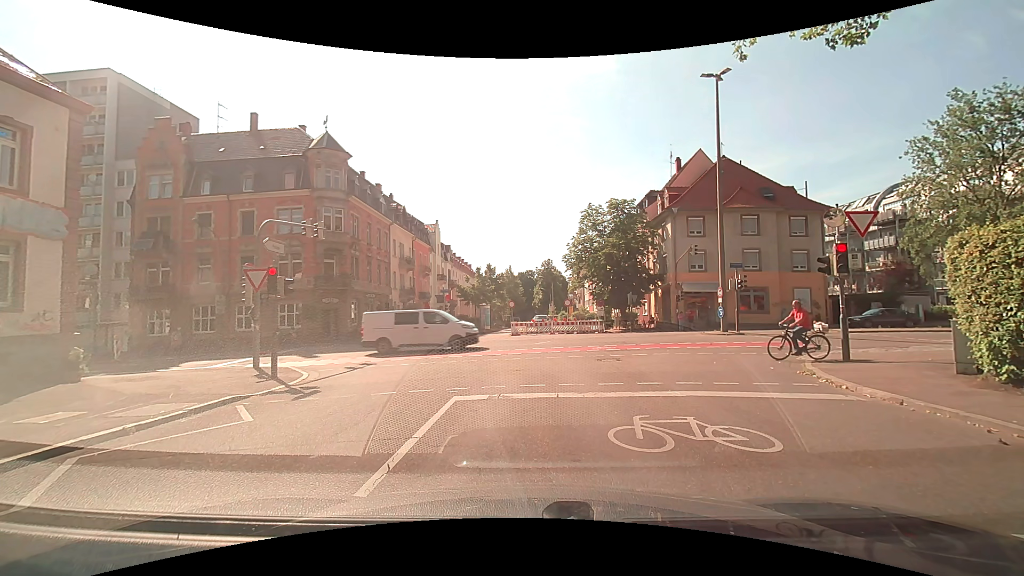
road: residential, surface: asphalt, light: Day
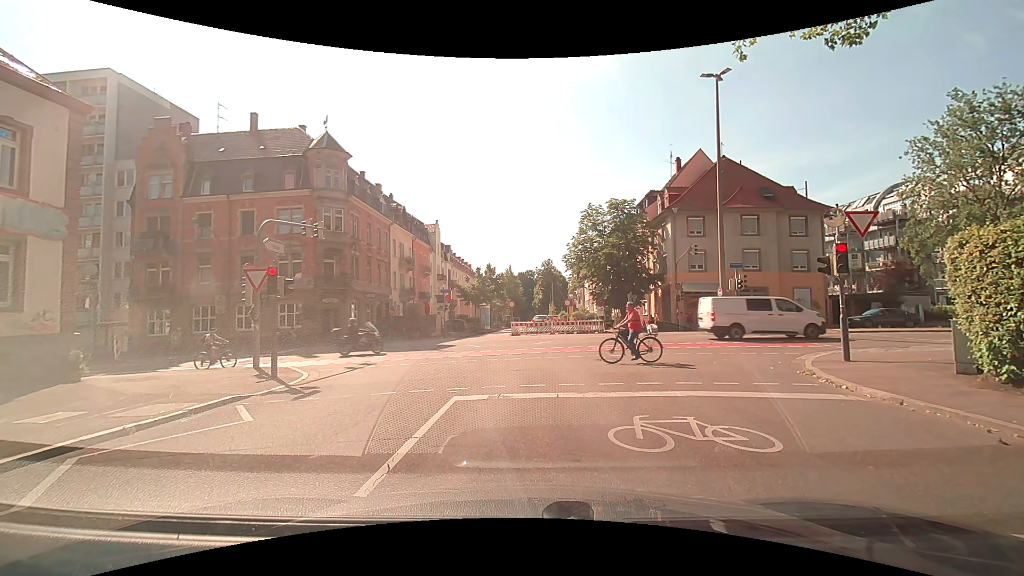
(0.0, 0.0) m; 0°
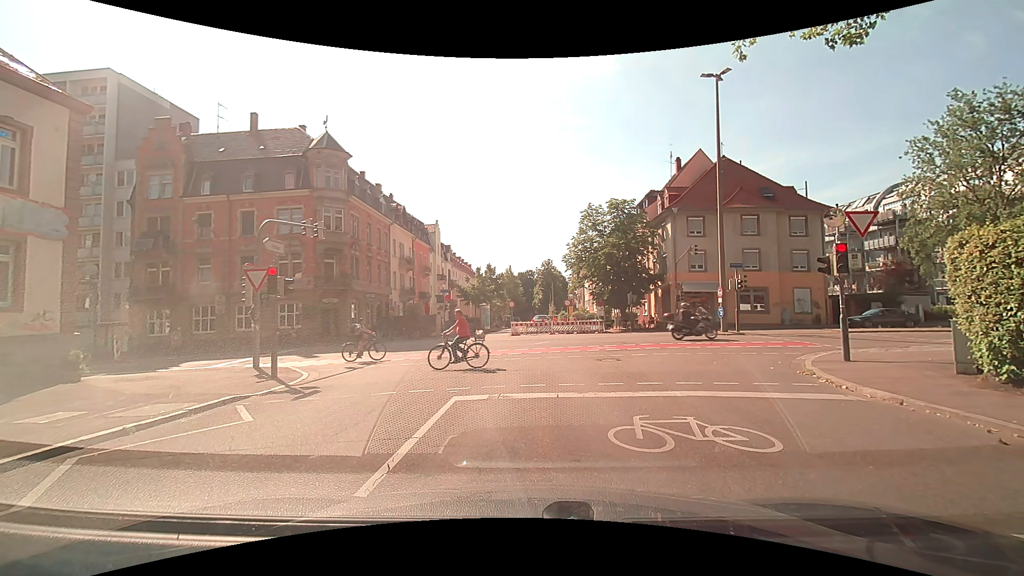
(0.0, 0.0) m; 0°
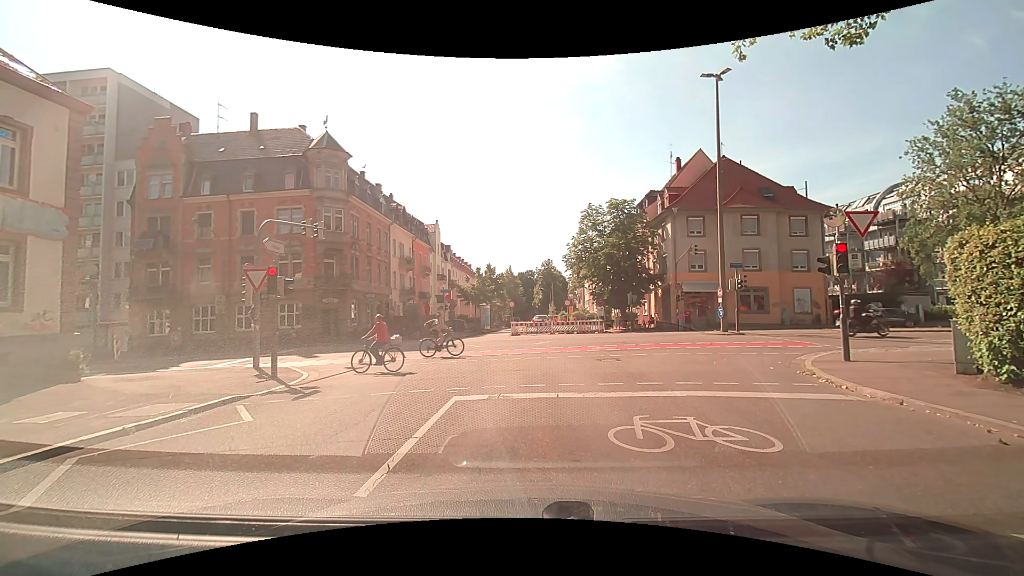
(0.0, 0.0) m; 0°
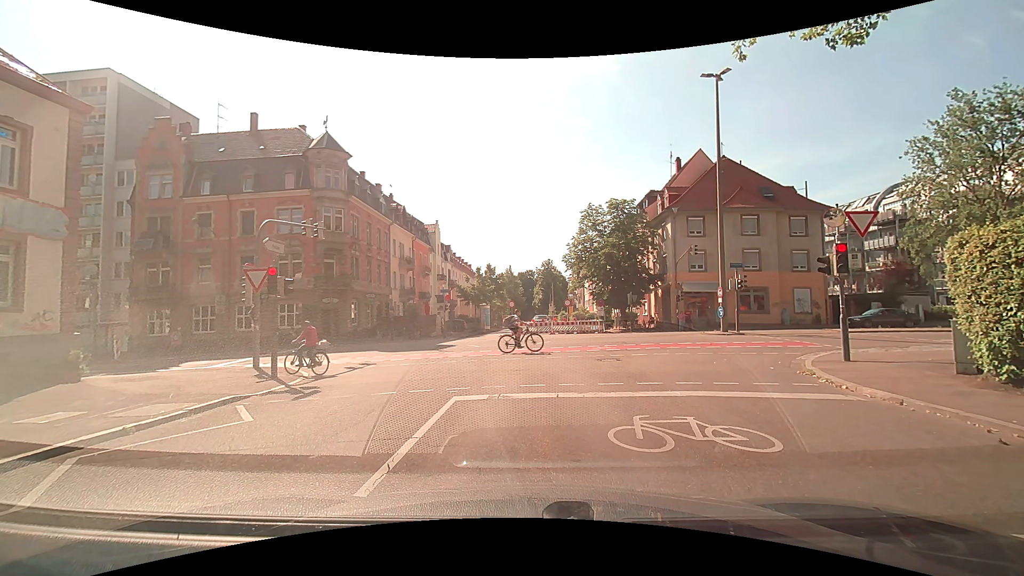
(0.0, 0.0) m; 0°
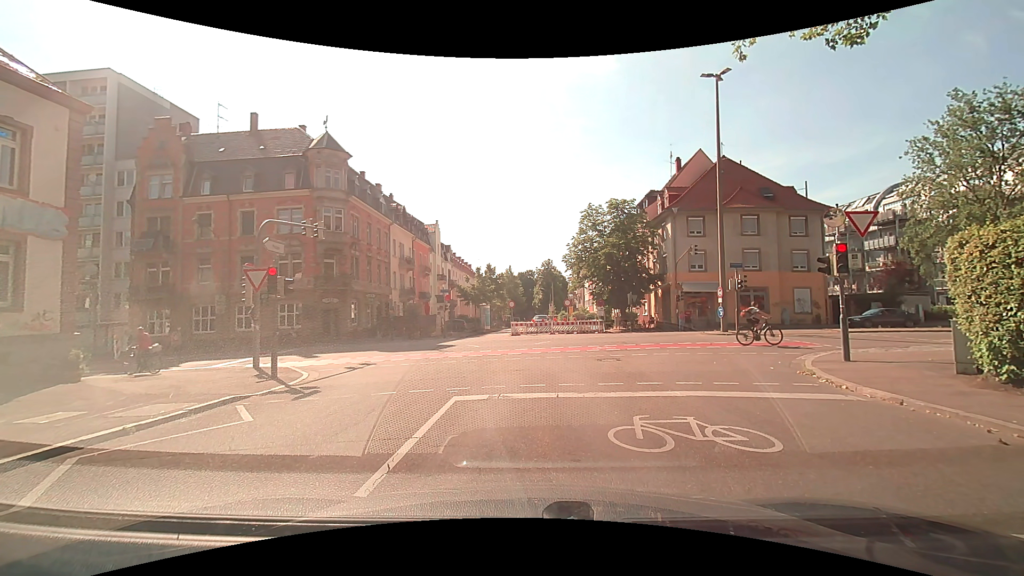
(0.0, 0.0) m; 0°
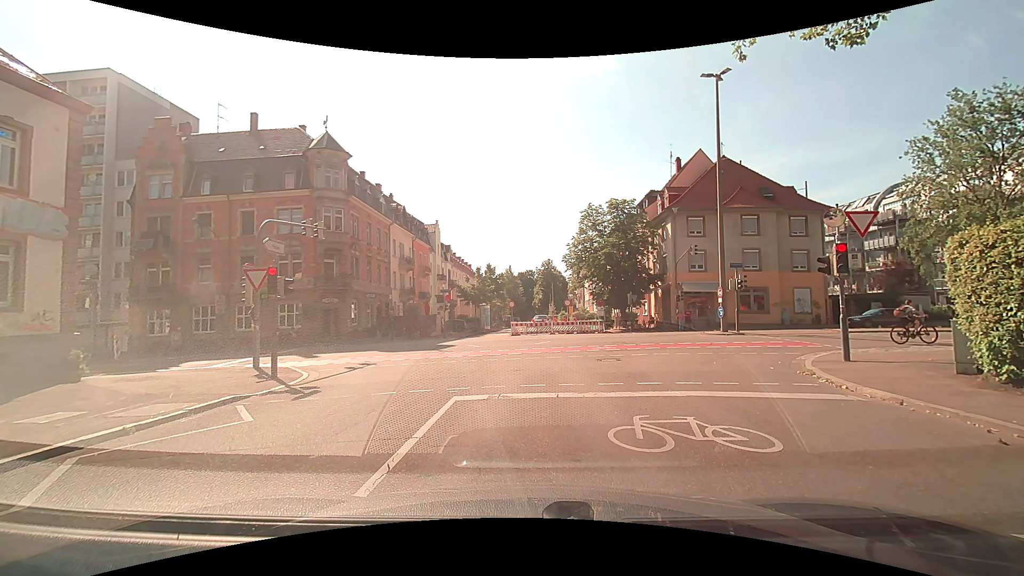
(0.0, 0.0) m; 0°
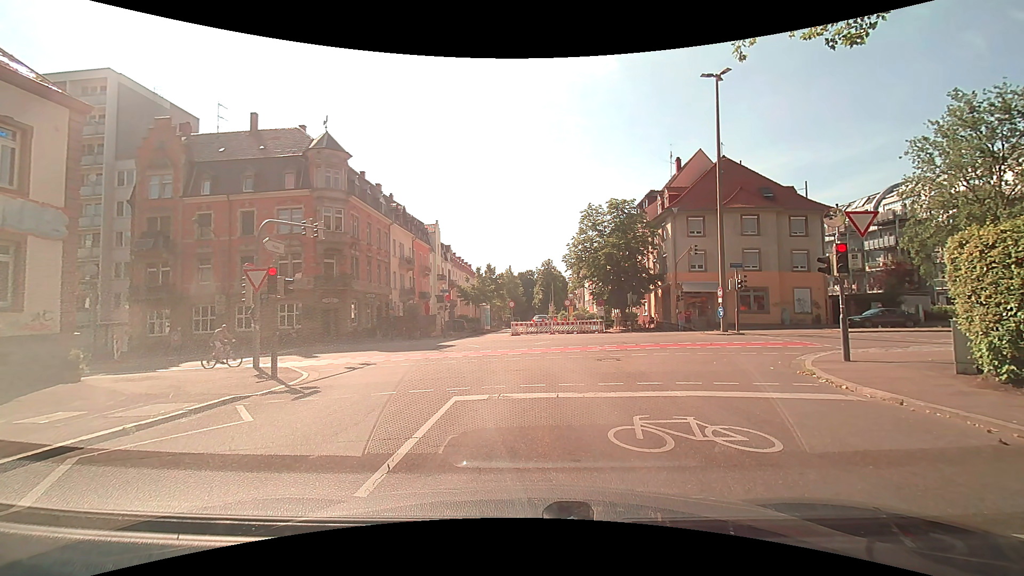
(0.0, 0.0) m; 0°
